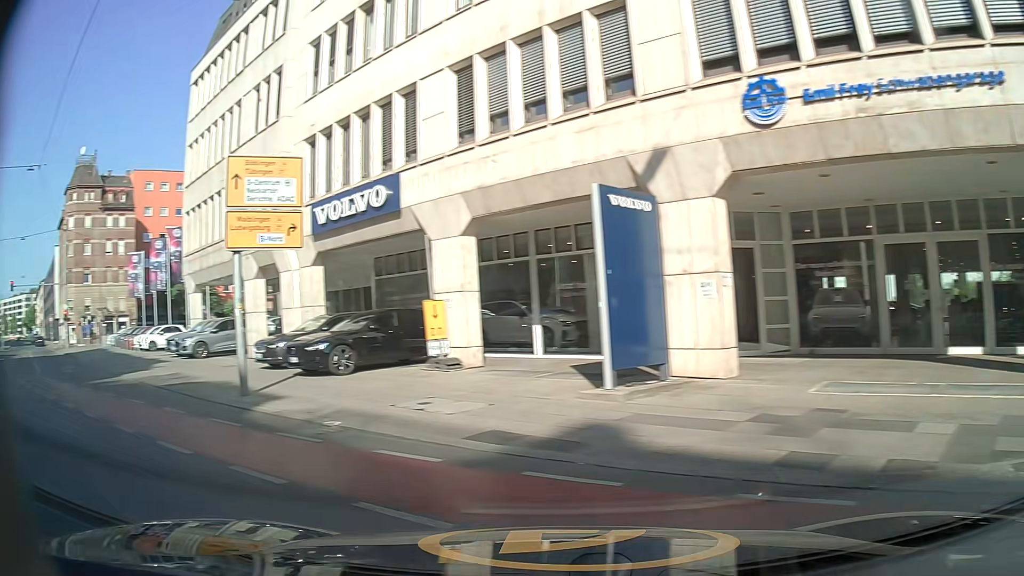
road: secondary_link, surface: asphalt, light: Day
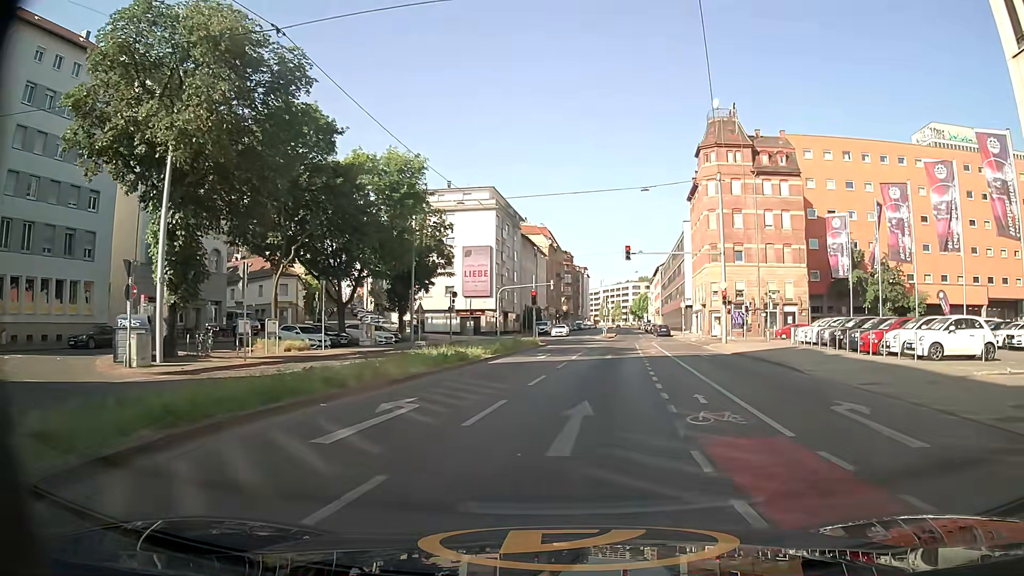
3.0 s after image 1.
(-13.6, +14.3) m; -50°
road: secondary
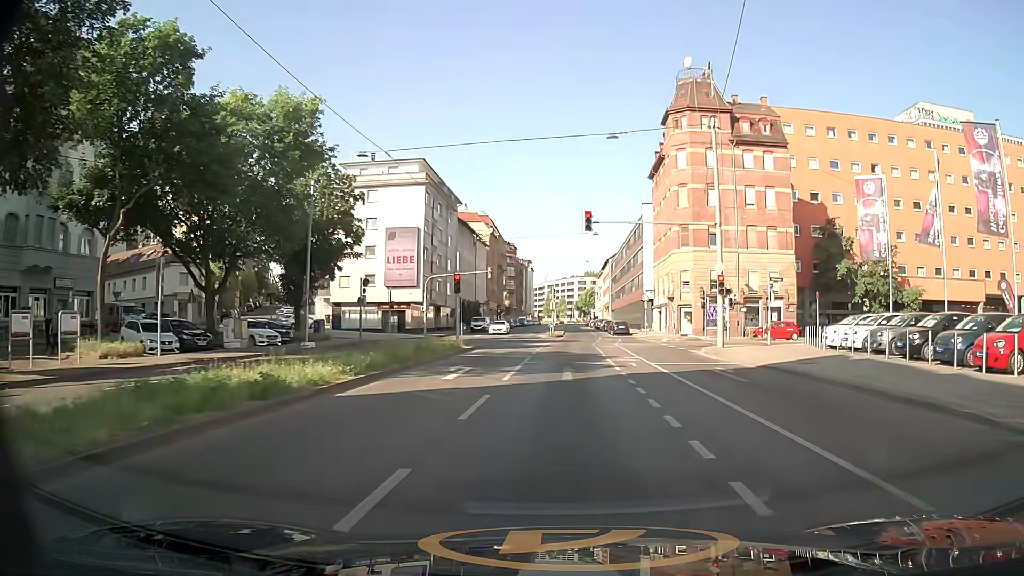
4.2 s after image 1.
(+0.5, +11.8) m; +5°
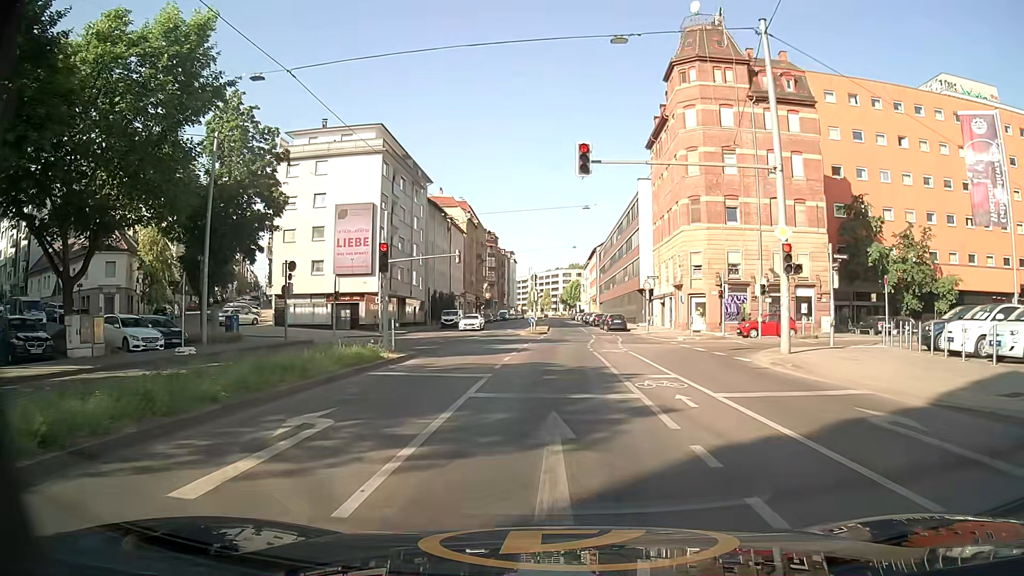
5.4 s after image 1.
(+0.1, +10.5) m; +1°
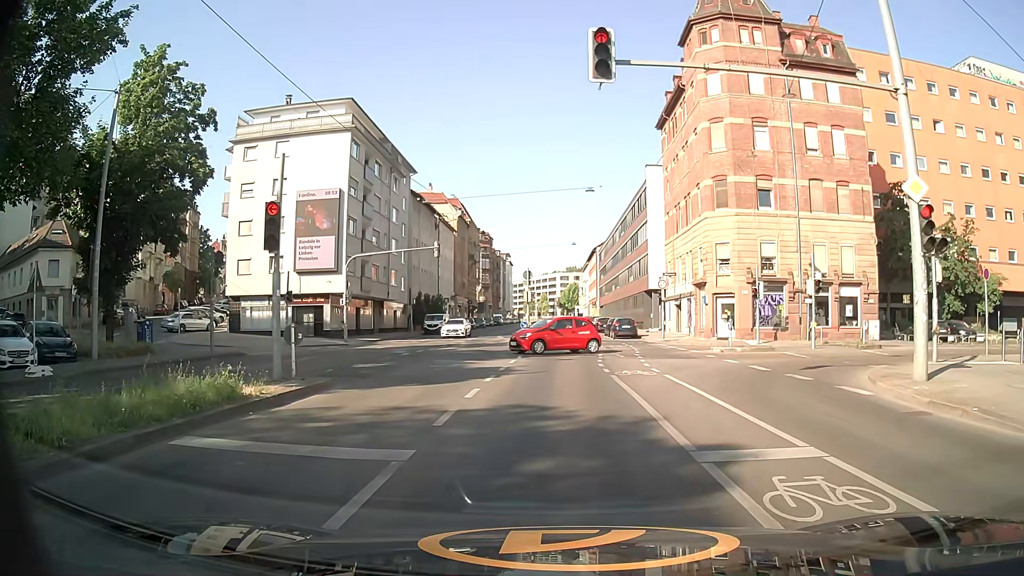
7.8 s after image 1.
(0.0, +7.2) m; -1°
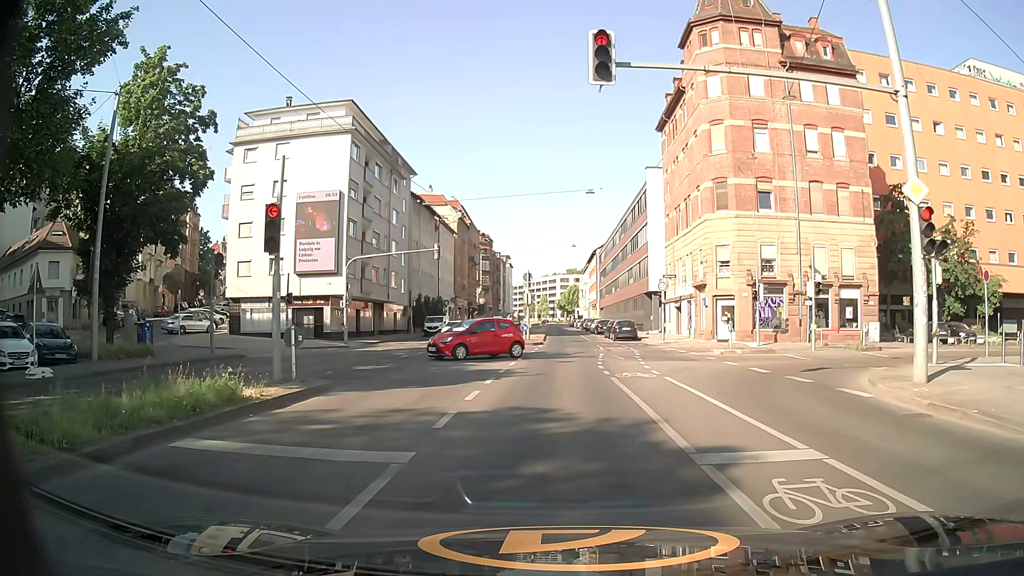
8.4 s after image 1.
(0.0, 0.0) m; 0°
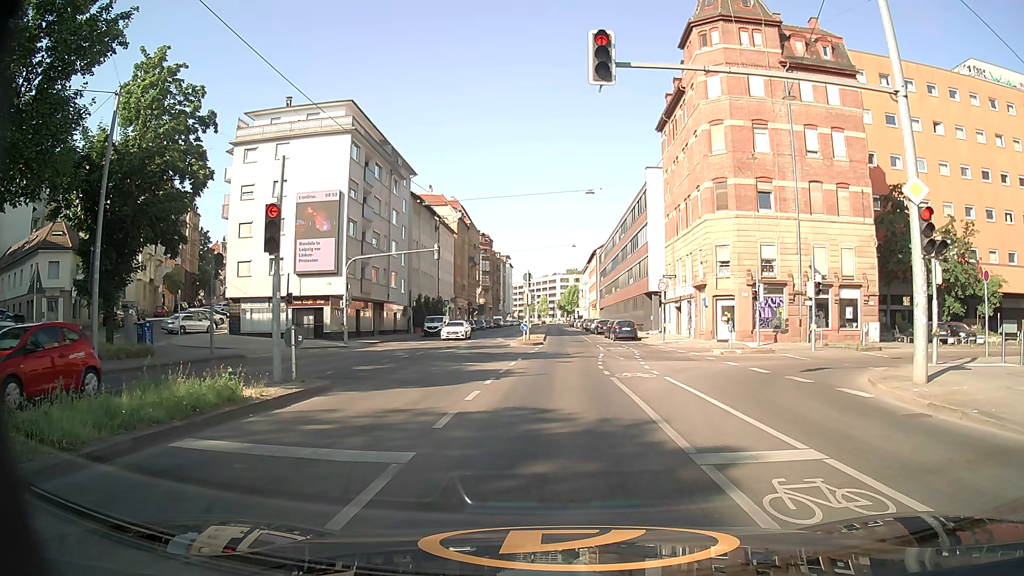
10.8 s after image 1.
(0.0, 0.0) m; 0°
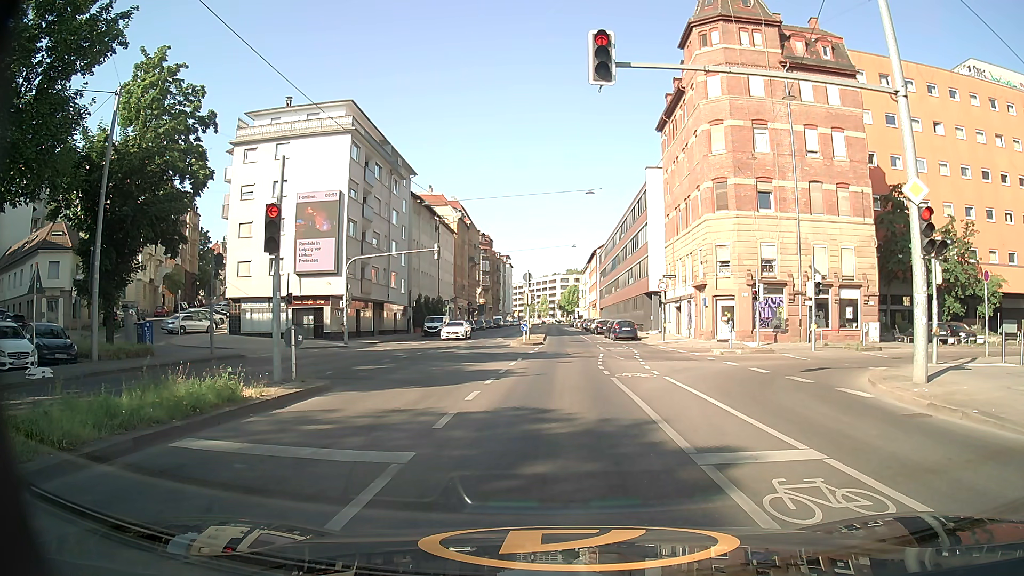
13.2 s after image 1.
(0.0, 0.0) m; 0°
(0, +10) (+1, +20) (+1, +30) (+1, +40) (+2, +50) (+2, +60) (+2, +70) (+2, +80) (+2, +90) (+2, +100) m
